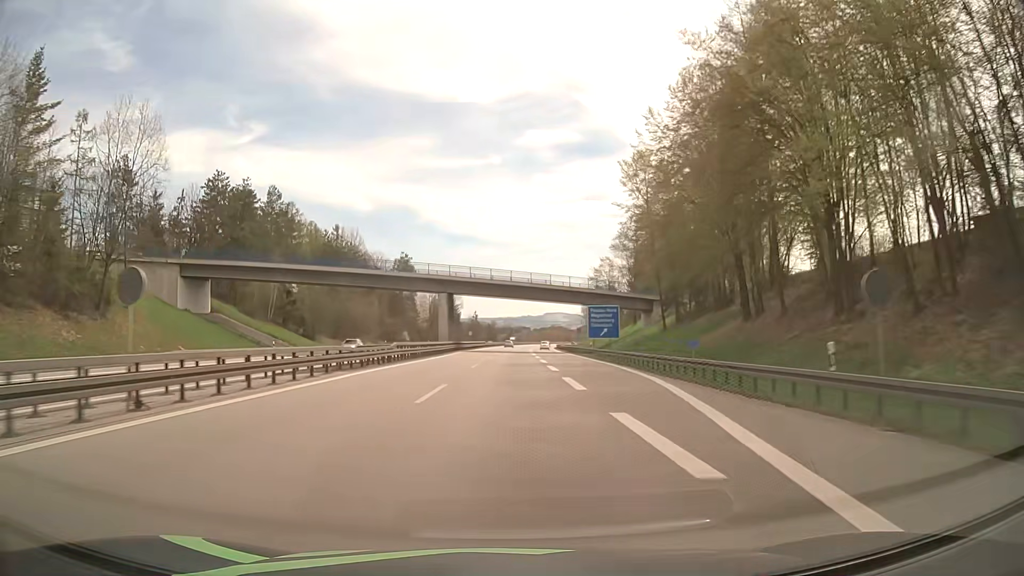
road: motorway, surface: asphalt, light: Day
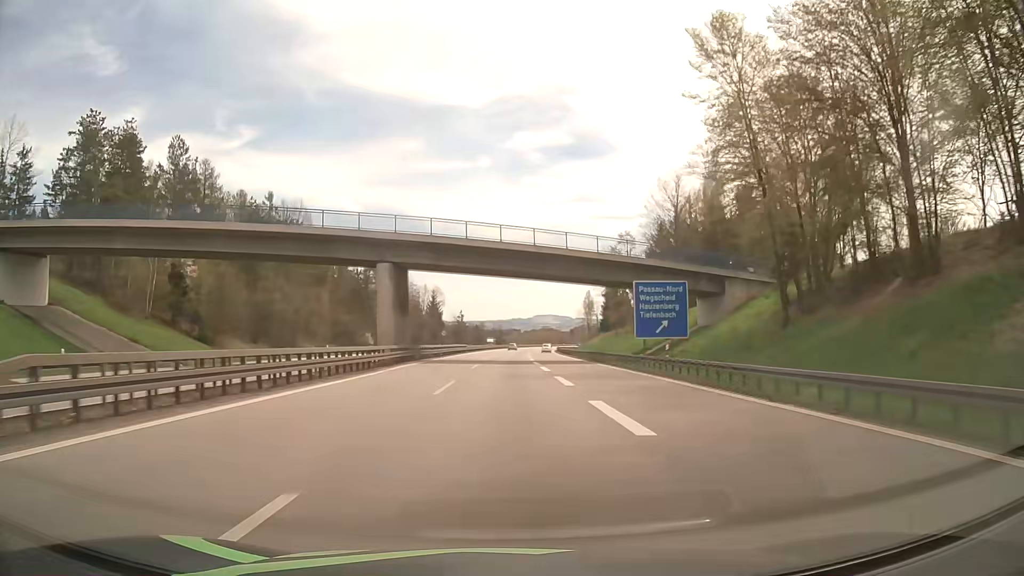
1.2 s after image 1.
(+0.2, +32.5) m; +1°
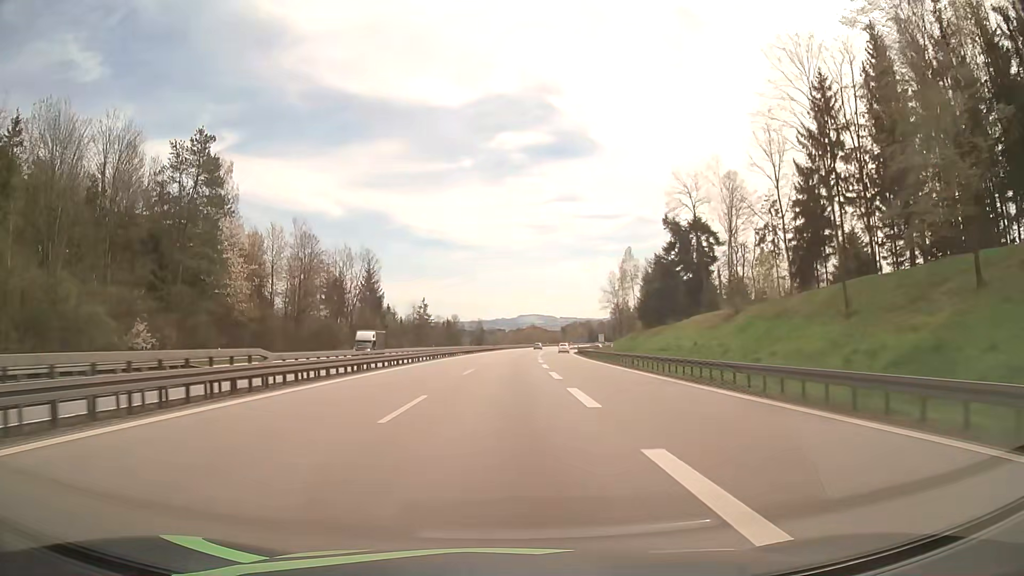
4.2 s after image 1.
(+1.1, +78.9) m; +2°
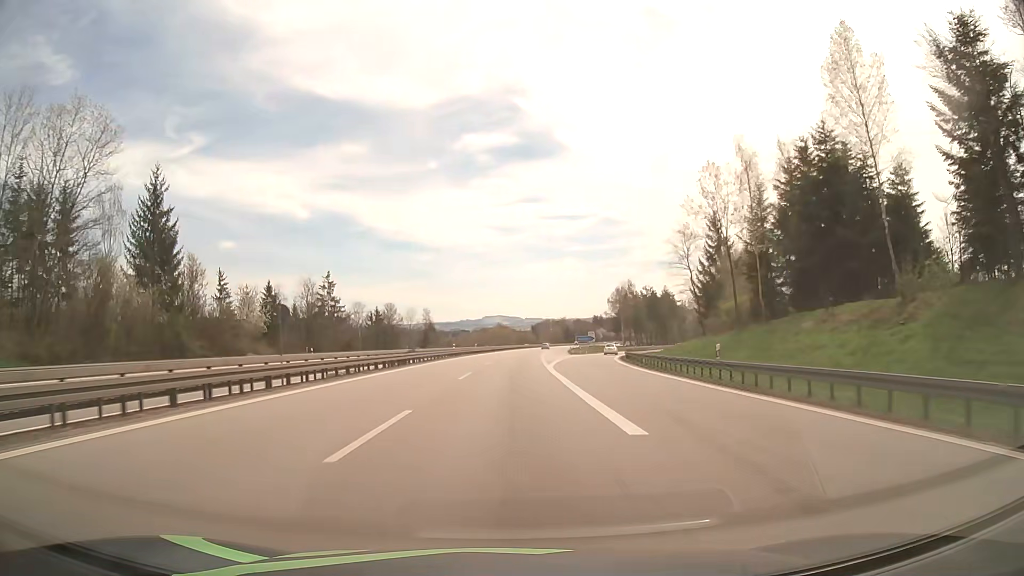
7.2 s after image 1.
(+1.5, +76.1) m; +3°
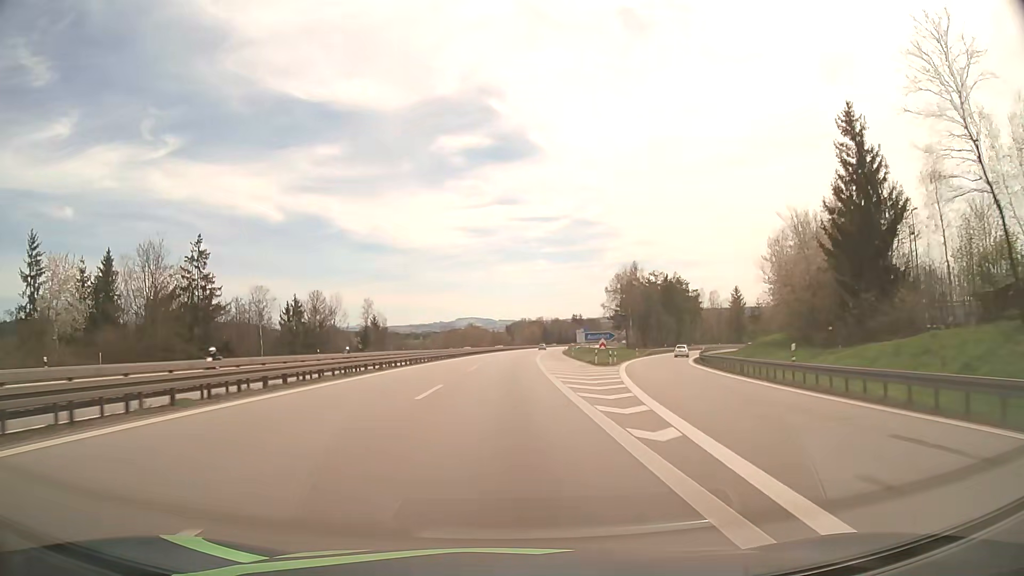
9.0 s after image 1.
(+0.9, +45.2) m; +2°
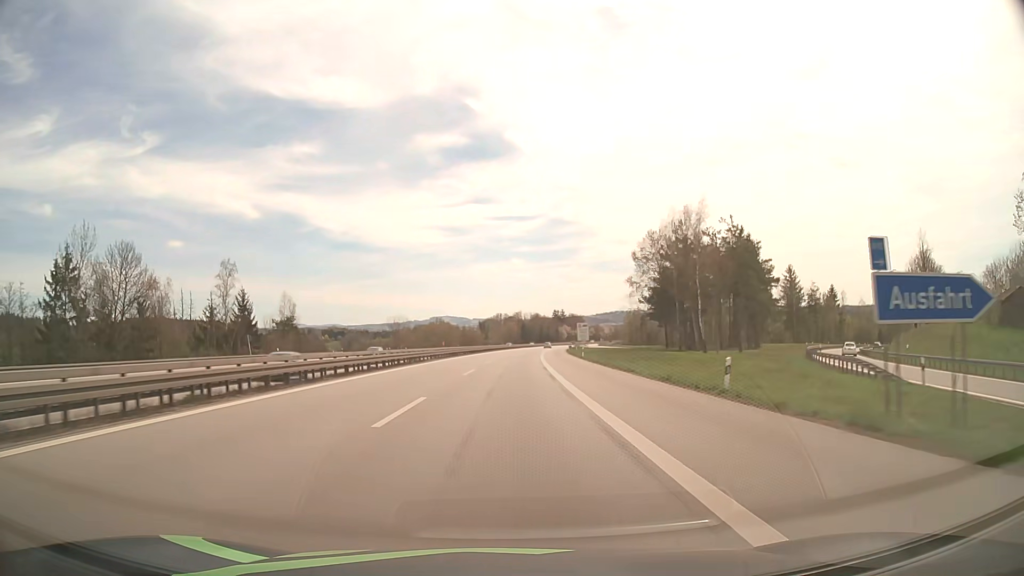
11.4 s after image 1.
(+1.3, +60.3) m; +2°
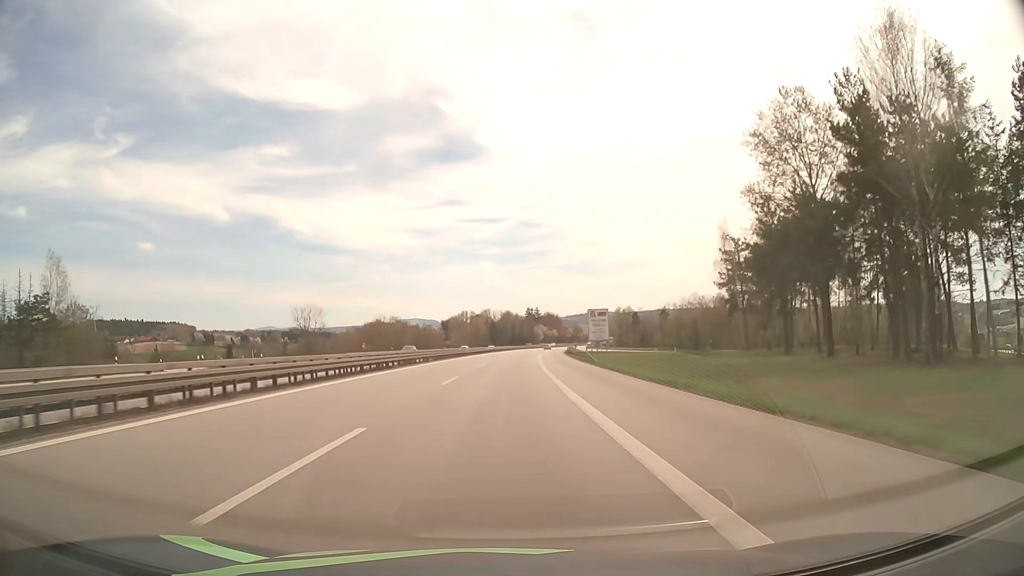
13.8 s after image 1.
(+1.6, +60.5) m; +3°
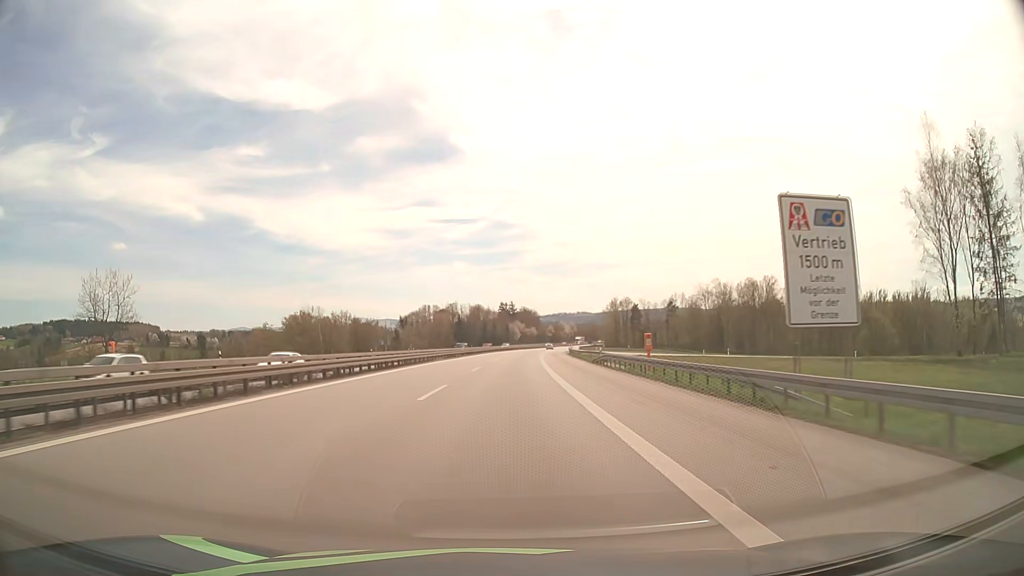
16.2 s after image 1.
(+1.1, +60.8) m; +2°
(0, +10) (0, +20) (0, +30) (0, +40) (+1, +50) (+1, +60) (+2, +70) (+2, +80) (+3, +90) (+3, +100) m
